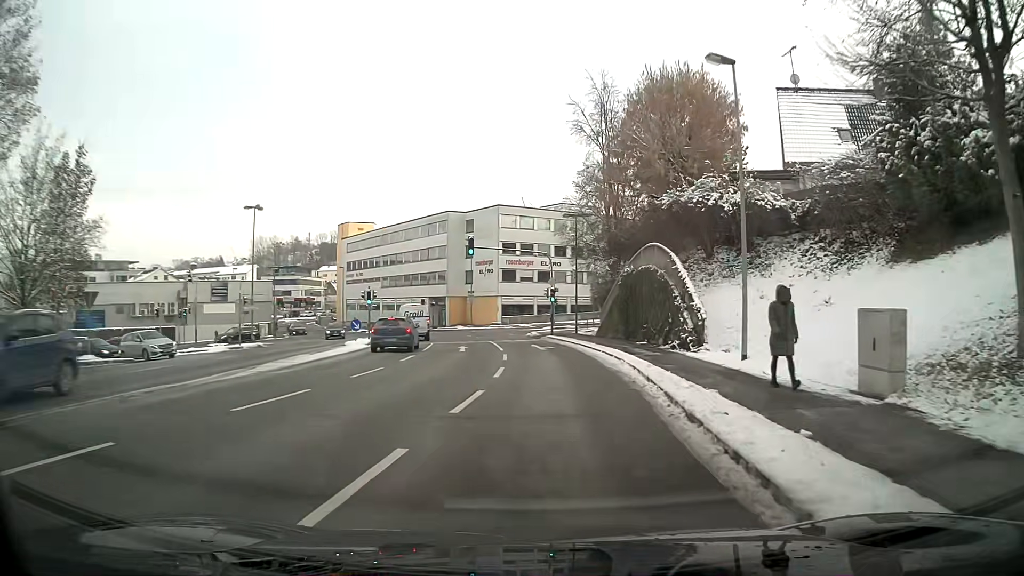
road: tertiary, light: Day
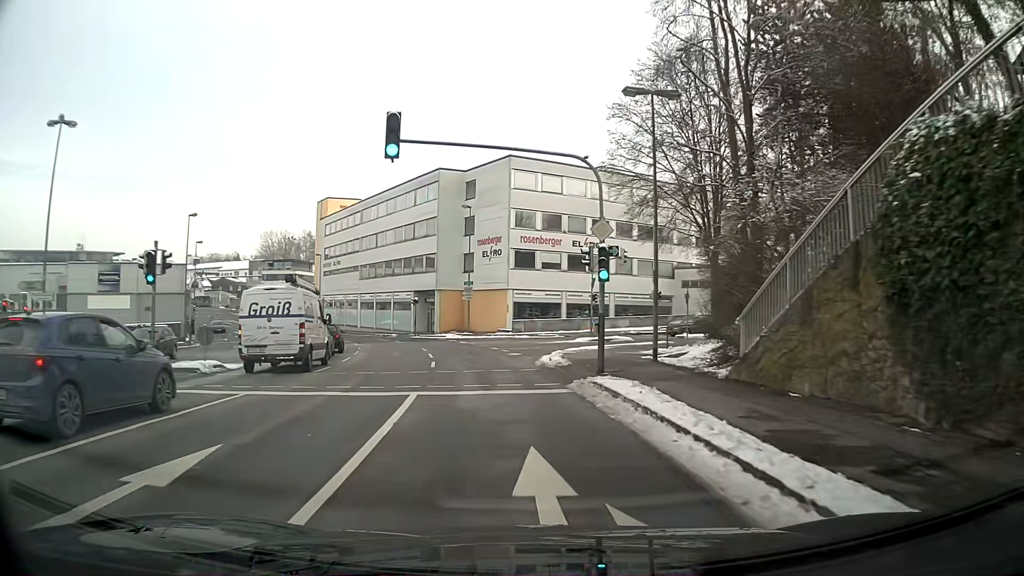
(-0.3, +25.5) m; -4°
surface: asphalt
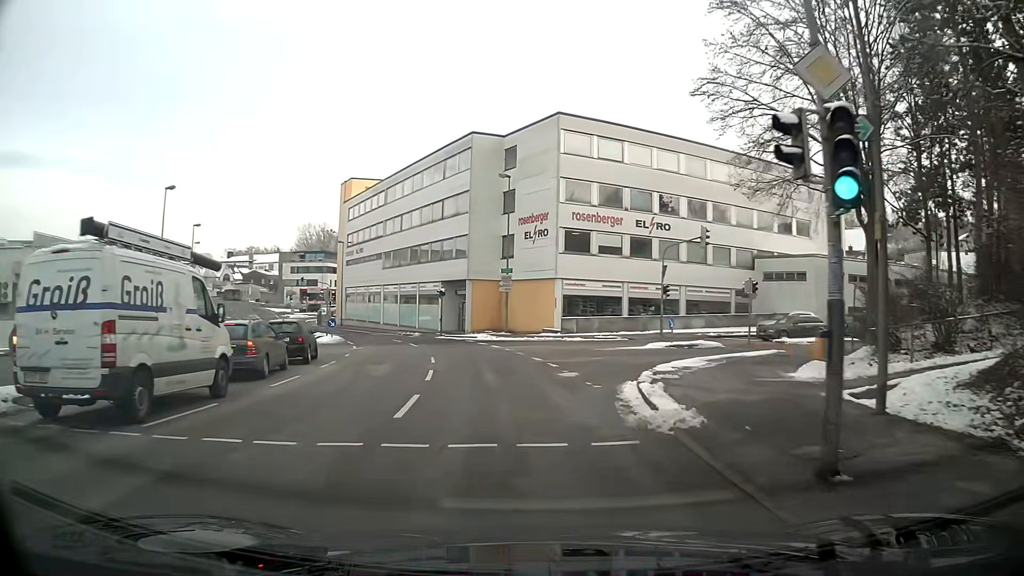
(-0.4, +10.5) m; -4°
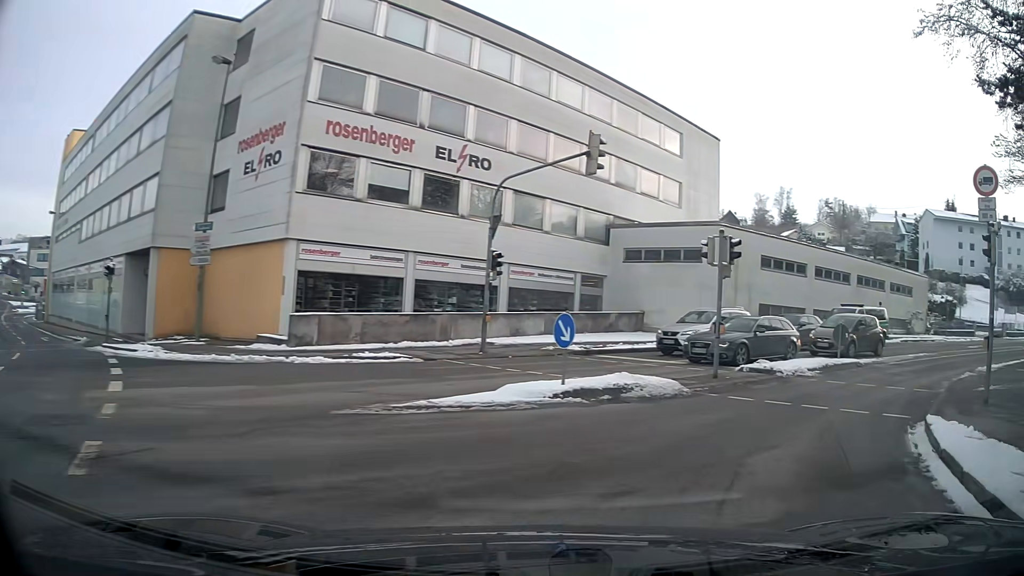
(+2.0, +19.2) m; +26°
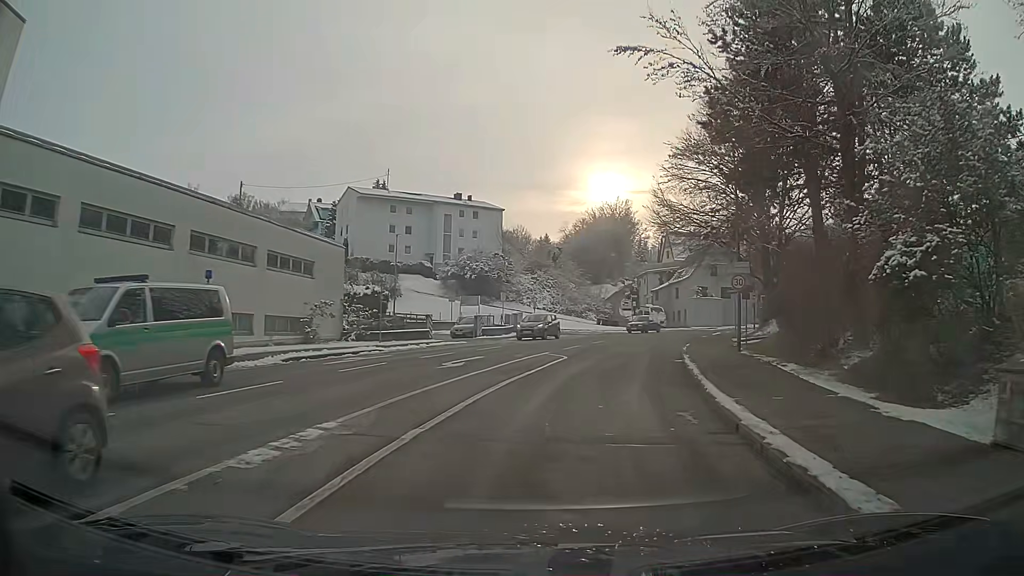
(+10.9, +19.6) m; +46°
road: residential
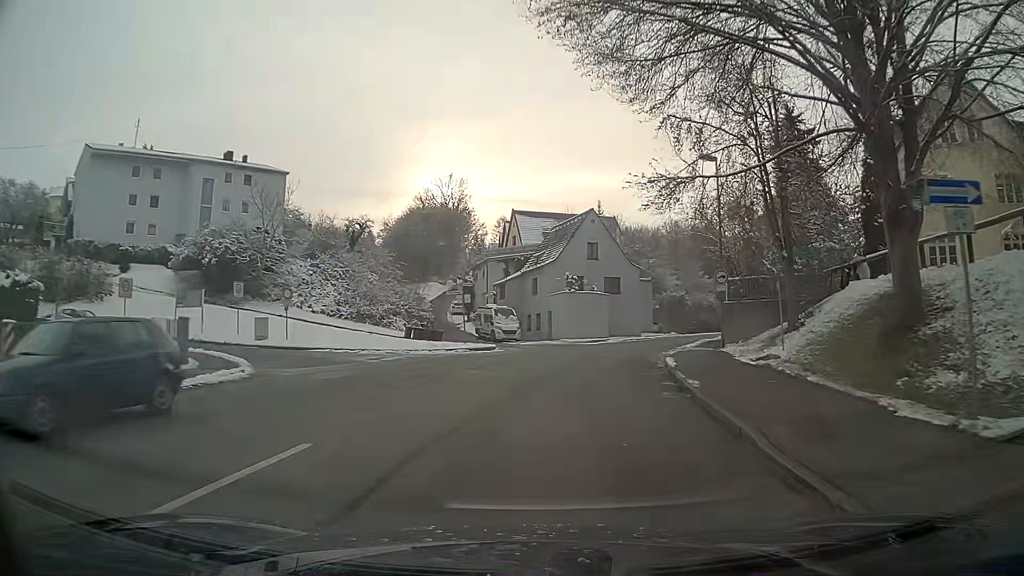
(+3.9, +29.7) m; +14°
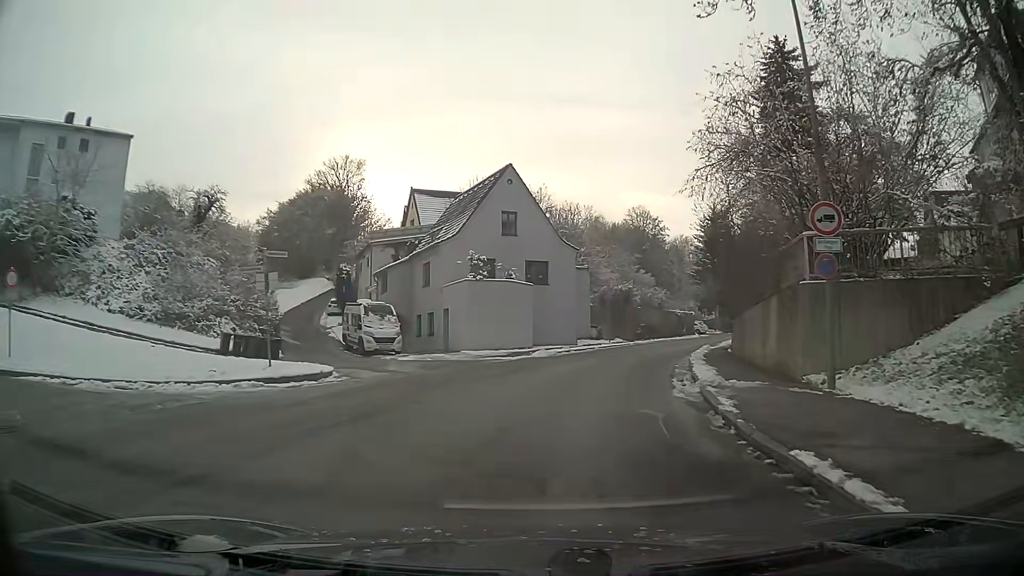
(+1.0, +16.1) m; +8°
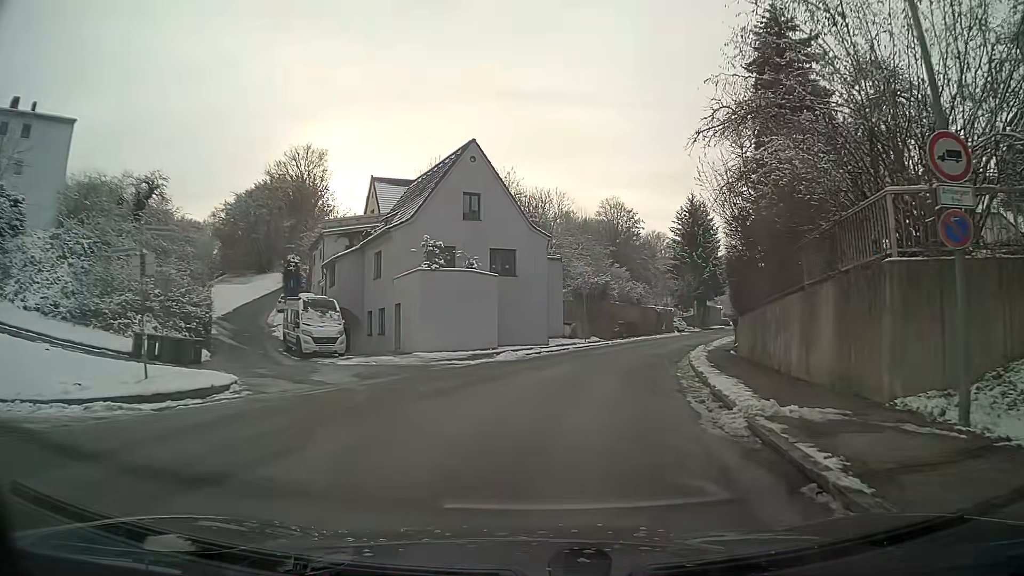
(+0.1, +4.7) m; +3°
